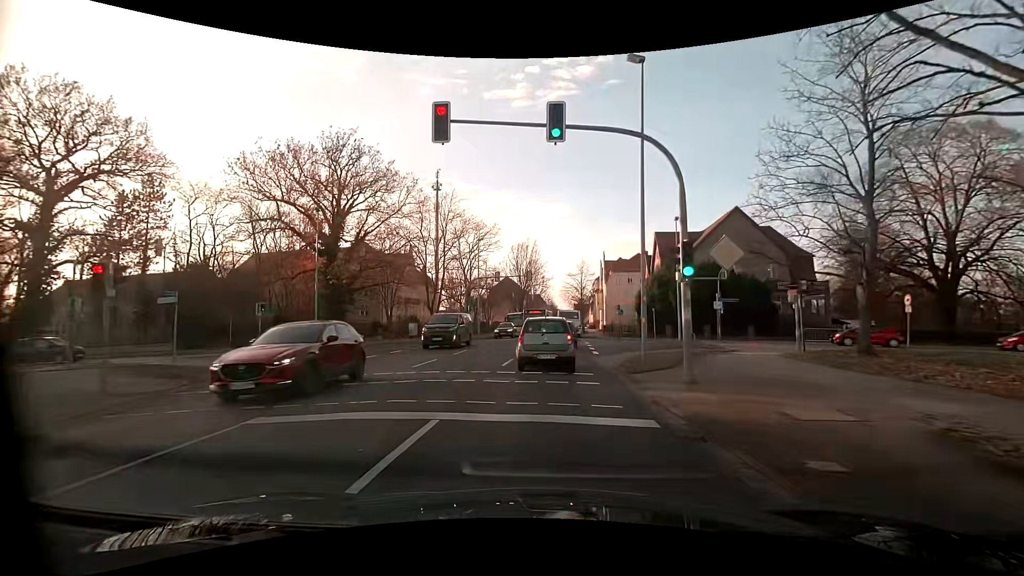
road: residential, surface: asphalt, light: Day
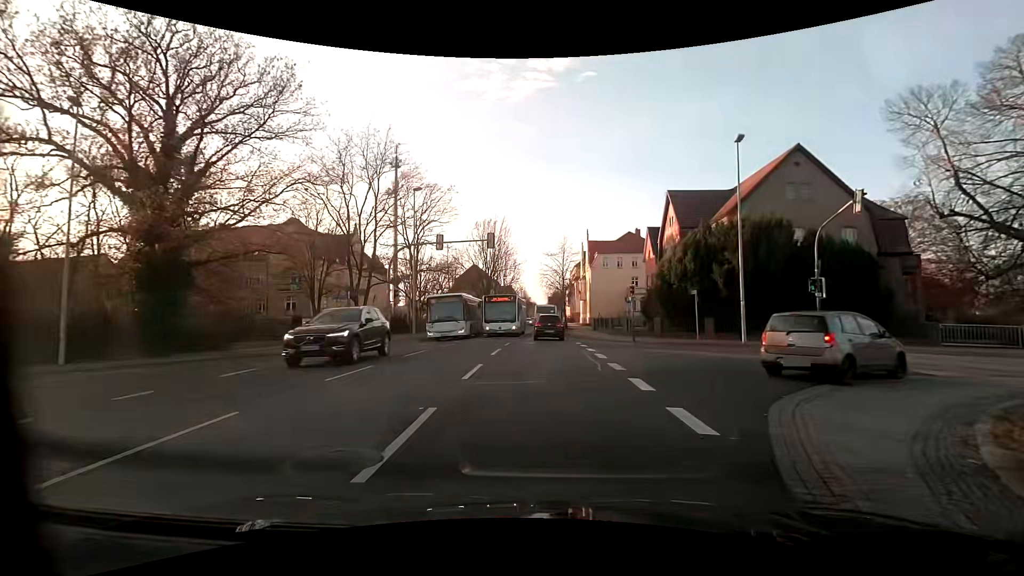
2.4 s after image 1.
(+0.2, +17.6) m; +4°
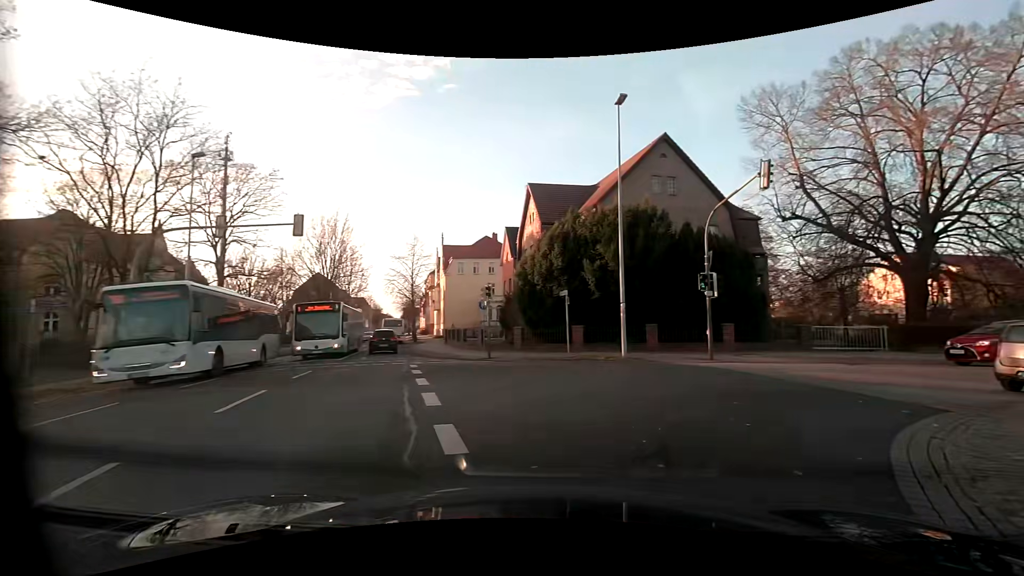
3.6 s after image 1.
(+0.7, +7.0) m; +14°
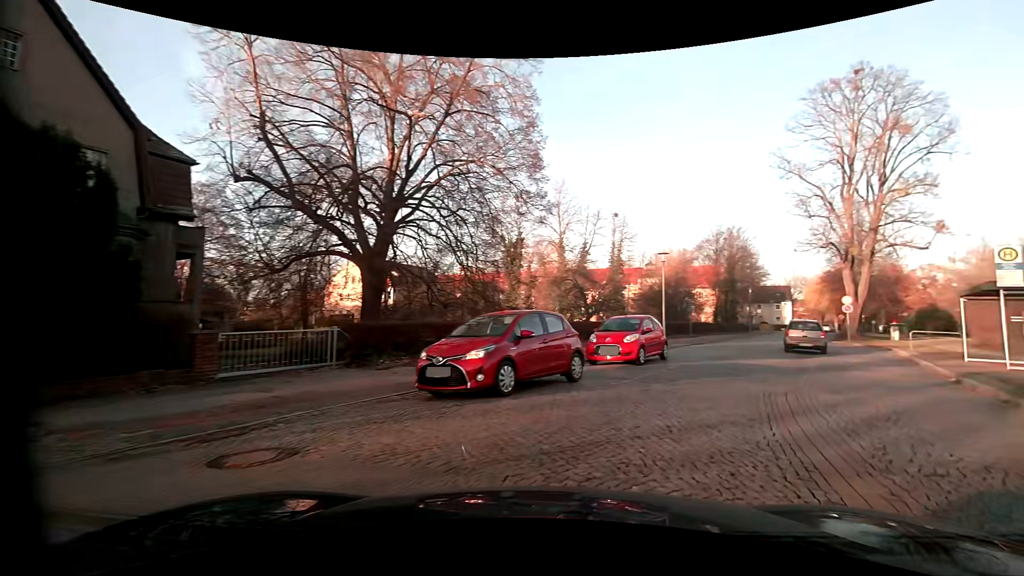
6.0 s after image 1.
(+6.2, +11.7) m; +57°
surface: sett
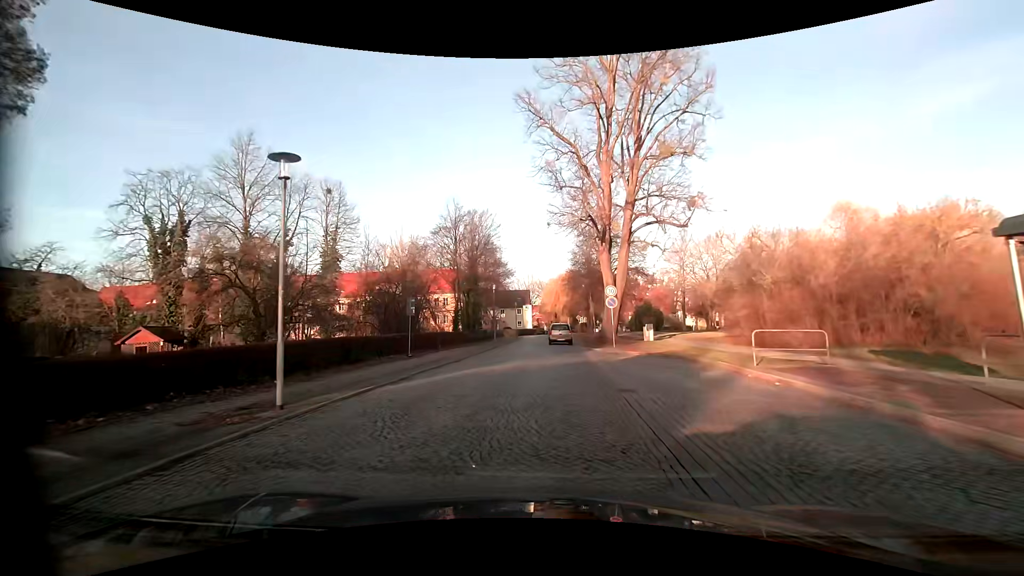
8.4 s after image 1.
(+5.5, +16.4) m; +27°
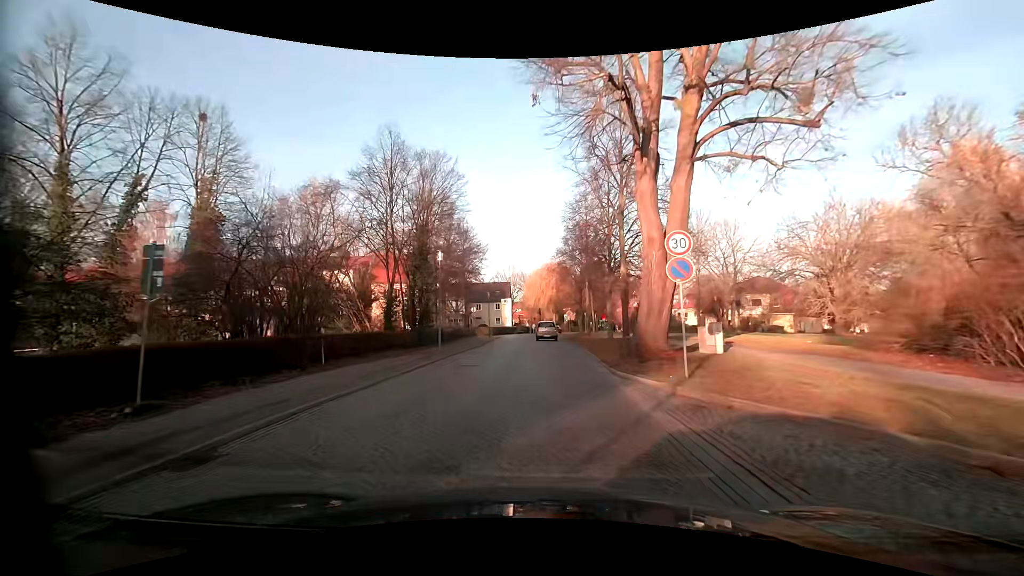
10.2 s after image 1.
(0.0, +16.0) m; +1°
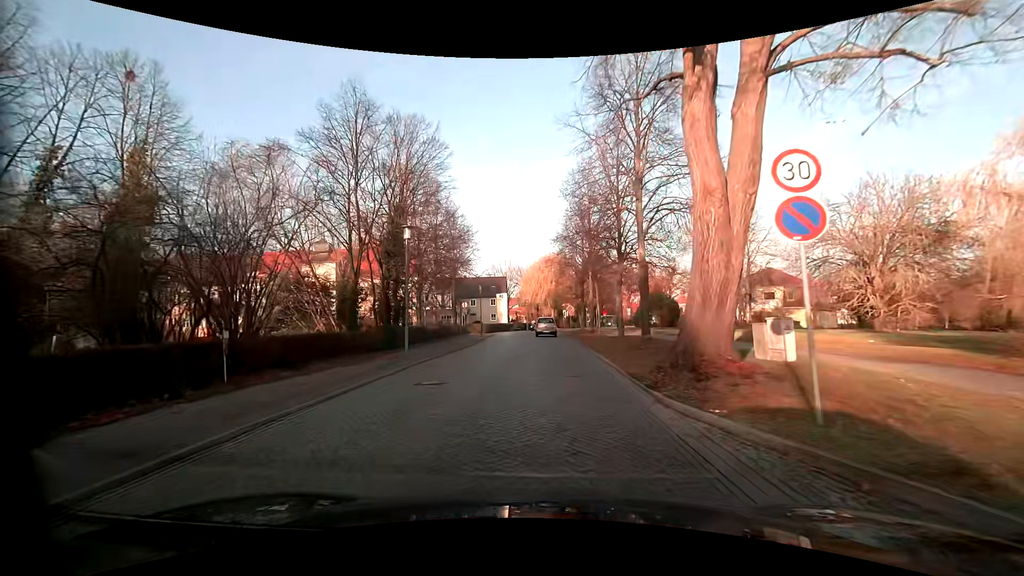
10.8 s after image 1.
(0.0, +5.4) m; 0°
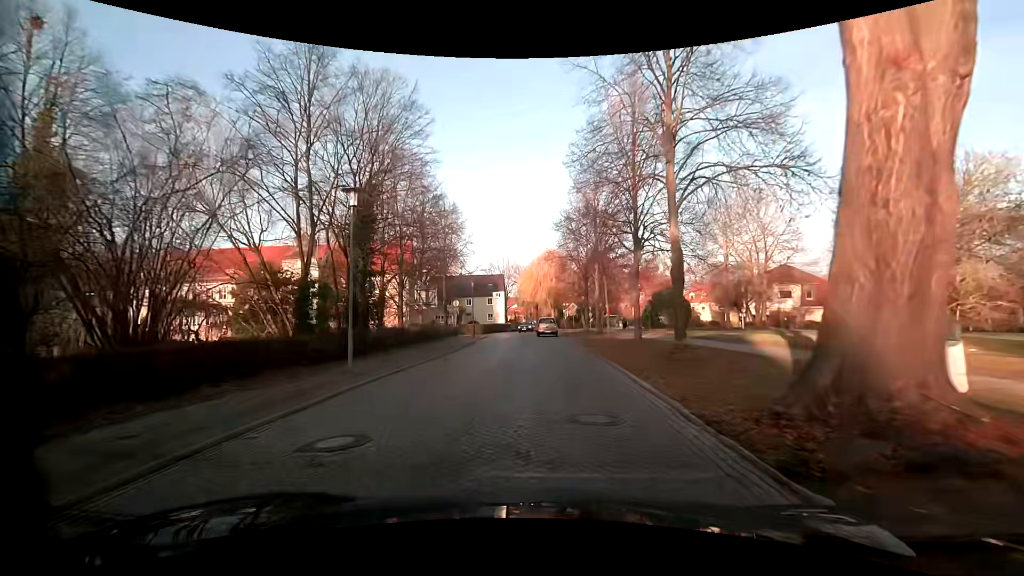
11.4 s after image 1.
(0.0, +5.1) m; 0°
(0, +10) (0, +20) (+1, +30) (+1, +40) (0, +50) (+1, +60) (+4, +70) (+8, +79) (+13, +87) (+19, +95) m
